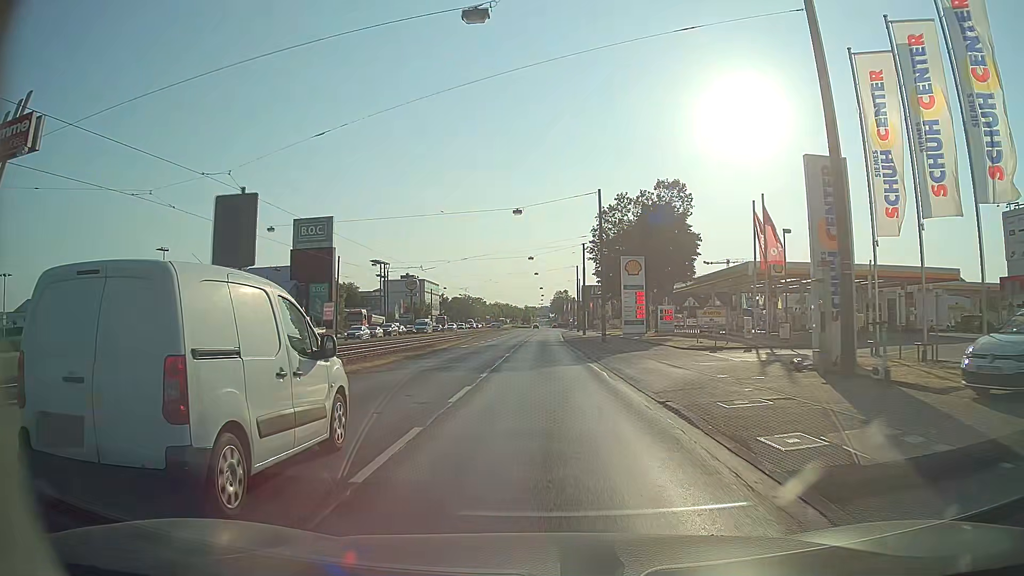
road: primary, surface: asphalt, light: Day
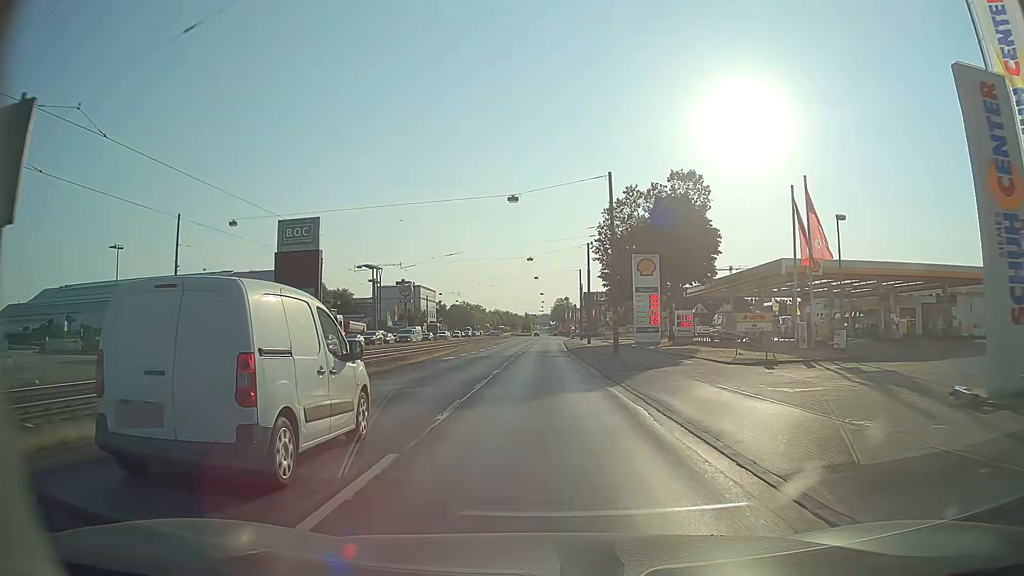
(0.0, +7.5) m; 0°
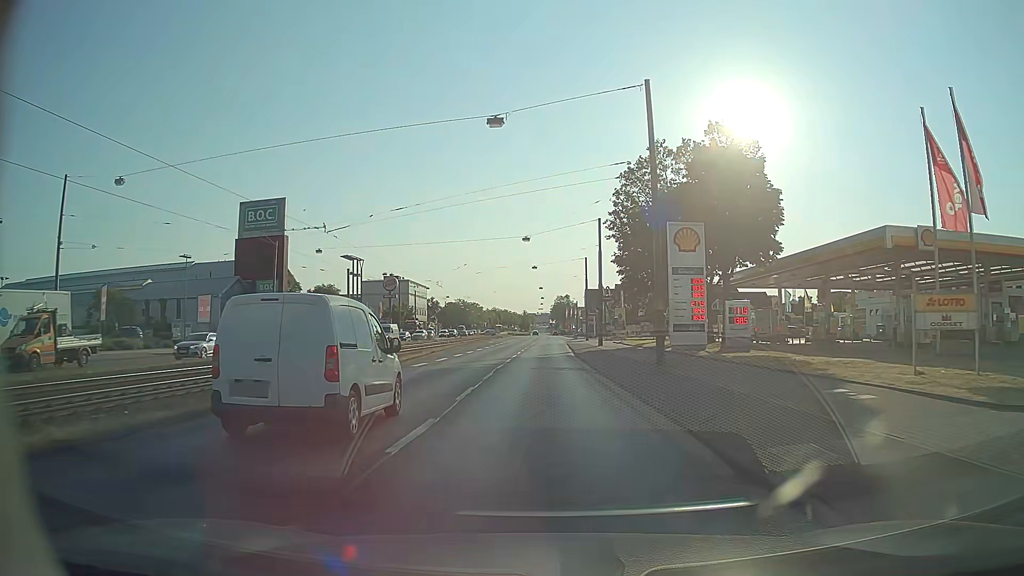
(0.0, +15.1) m; 0°
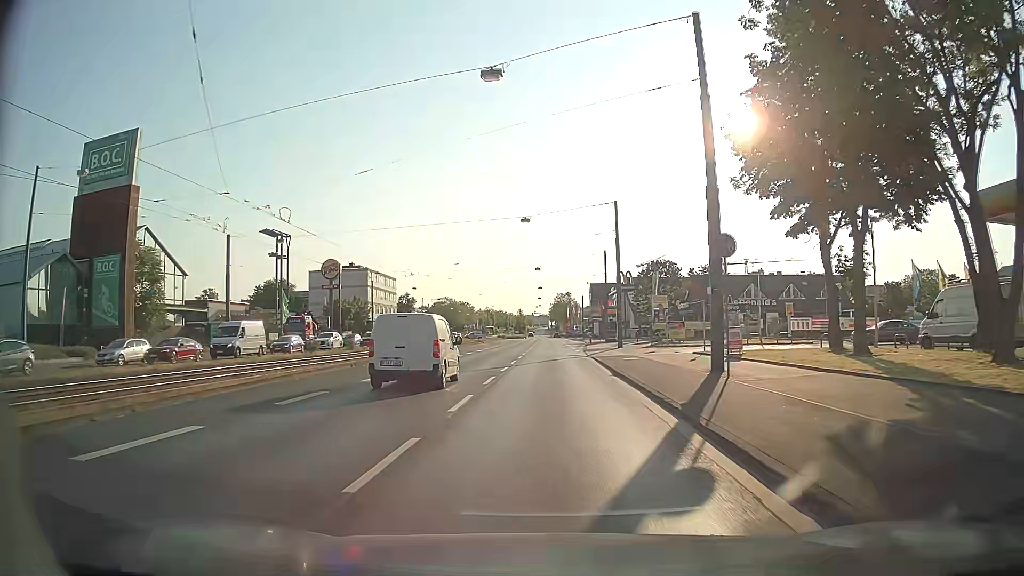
(-0.3, +38.3) m; 0°
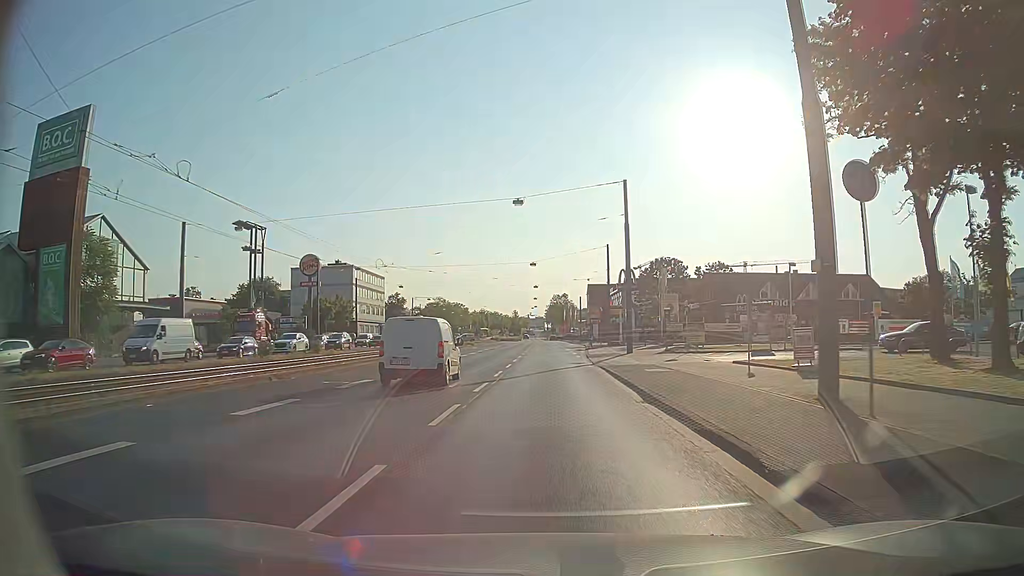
(0.0, +7.8) m; 0°
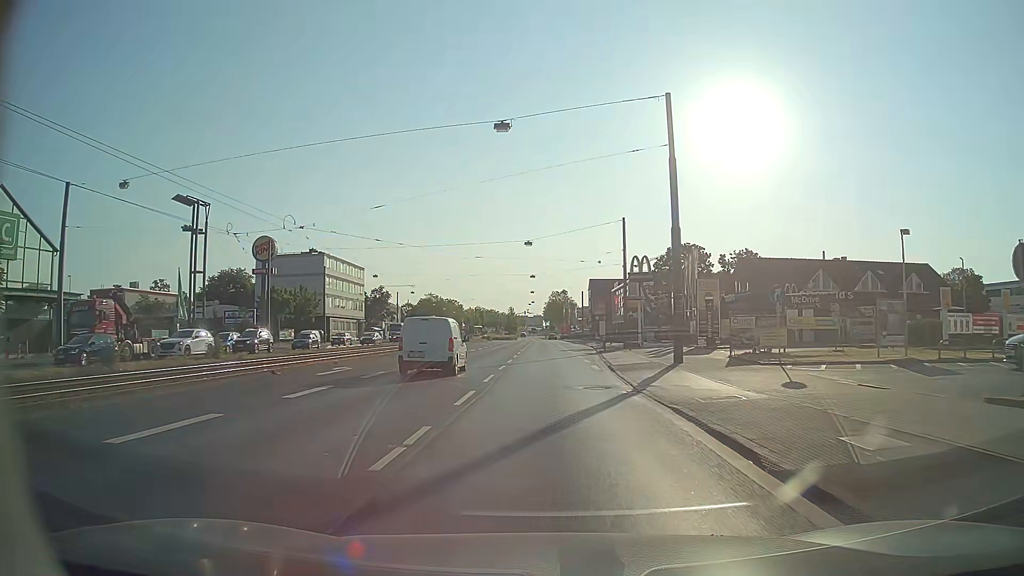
(0.0, +15.6) m; 0°
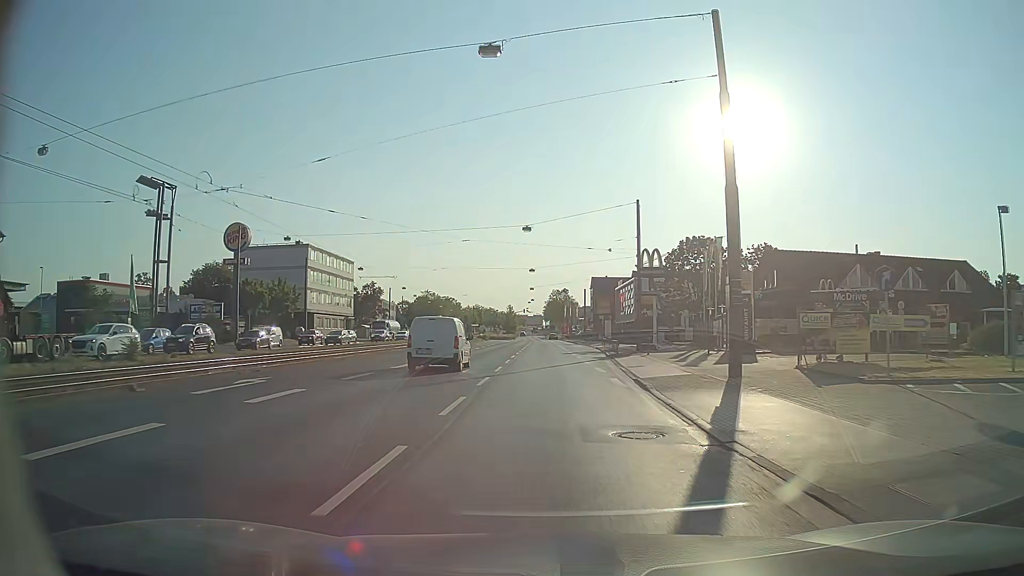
(+0.1, +7.9) m; 0°
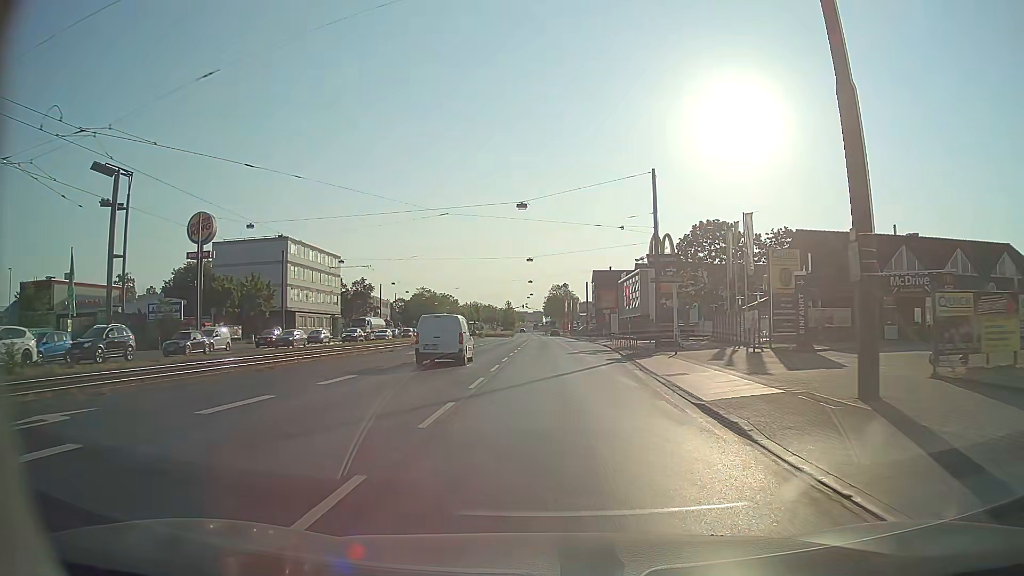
(0.0, +7.9) m; +1°
(0, +10) (0, +20) (0, +30) (0, +40) (0, +50) (0, +60) (-1, +70) (-1, +80) (-1, +90) (-1, +100) m
